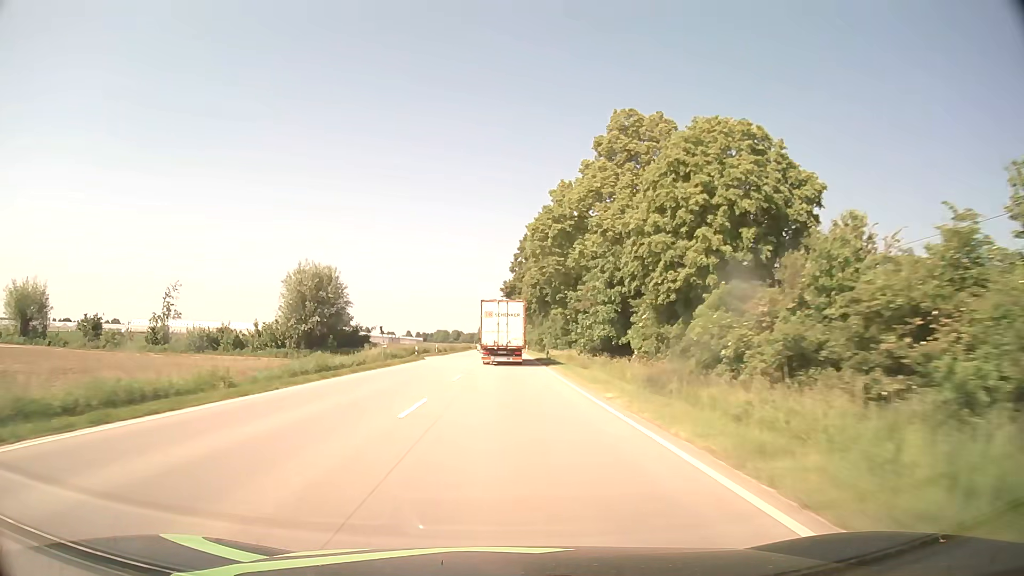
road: primary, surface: asphalt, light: Day
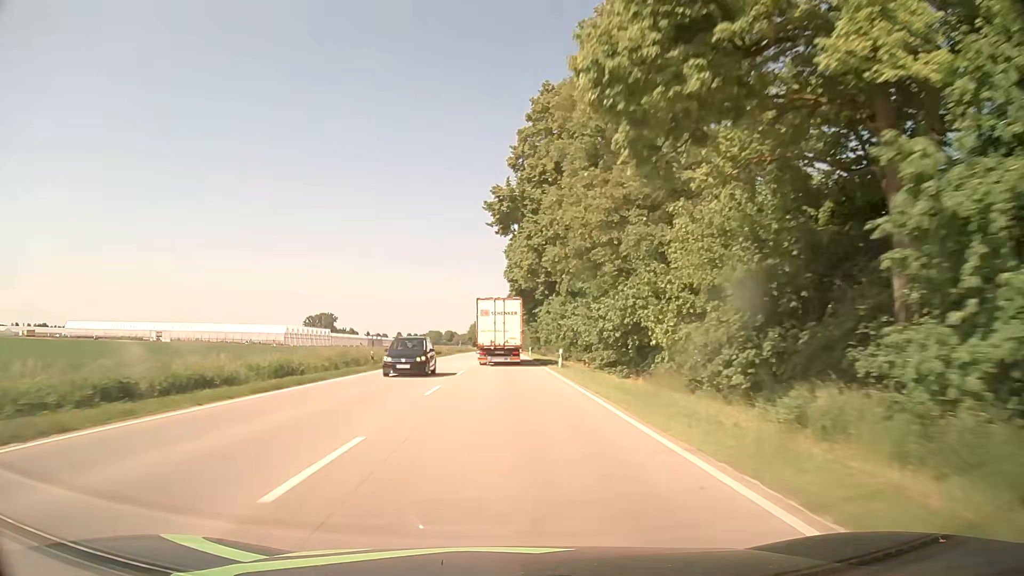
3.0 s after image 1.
(+0.2, +66.5) m; 0°
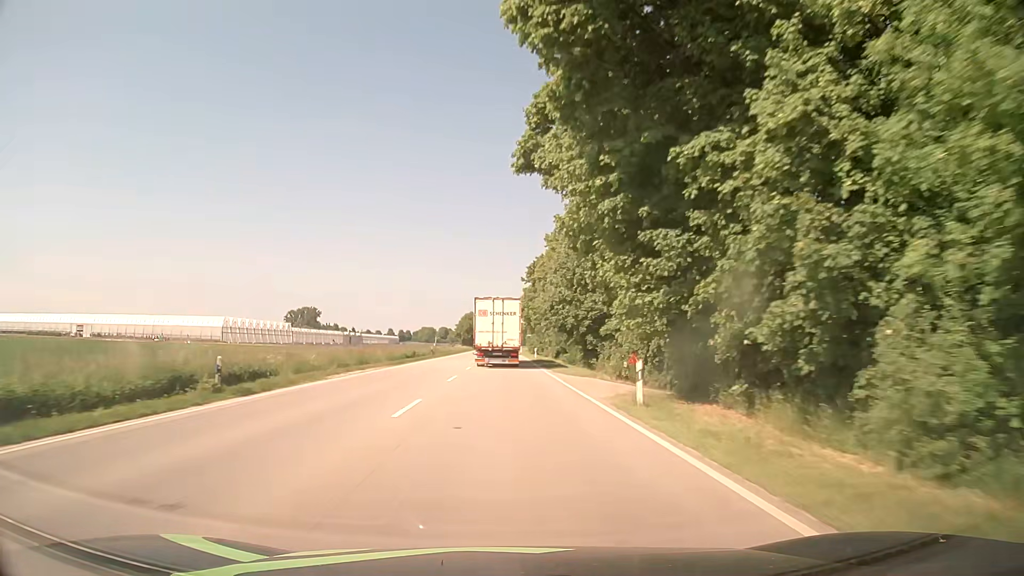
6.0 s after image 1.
(-0.3, +64.9) m; 0°
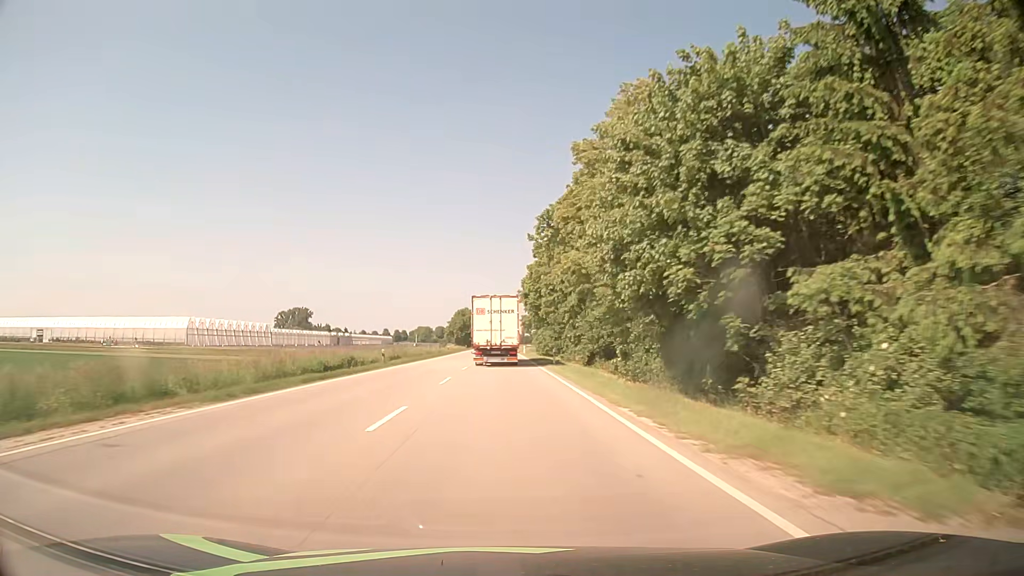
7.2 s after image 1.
(0.0, +25.6) m; 0°
(0, +10) (0, +20) (0, +30) (0, +40) (0, +50) (0, +60) (0, +70) (0, +80) (0, +90) (0, +100) m
